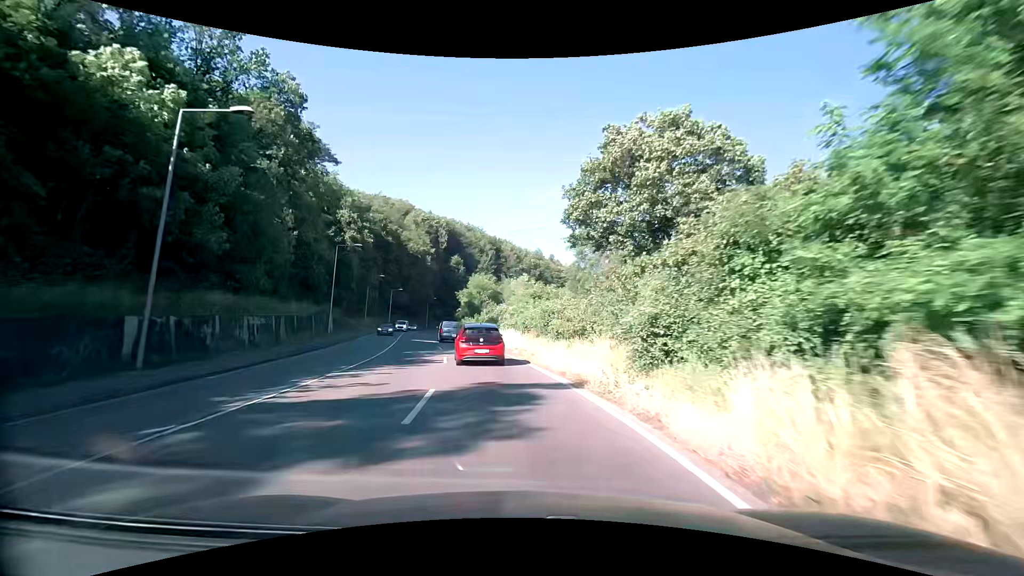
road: secondary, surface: asphalt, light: Day
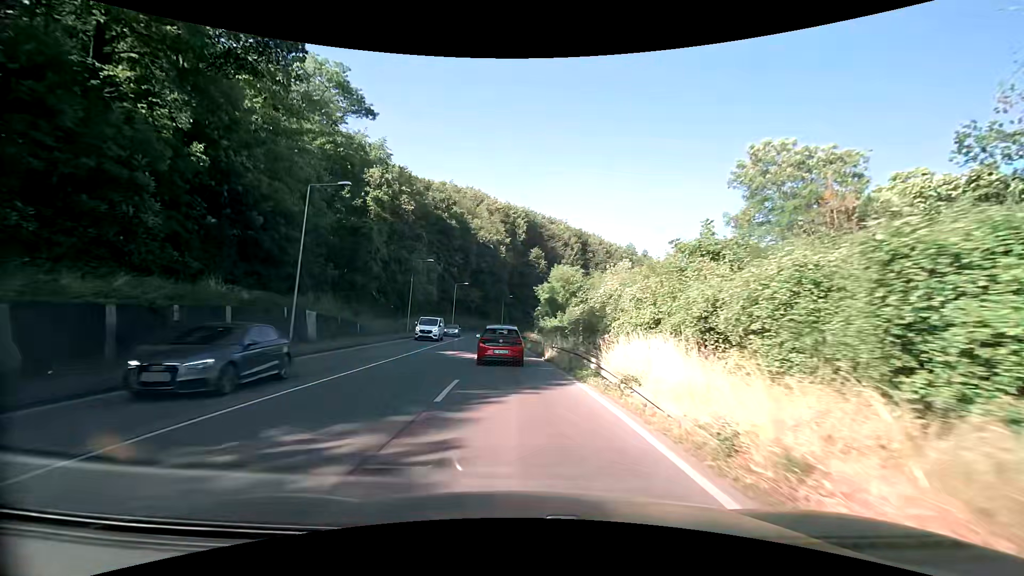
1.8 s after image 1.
(-1.6, +22.1) m; -9°
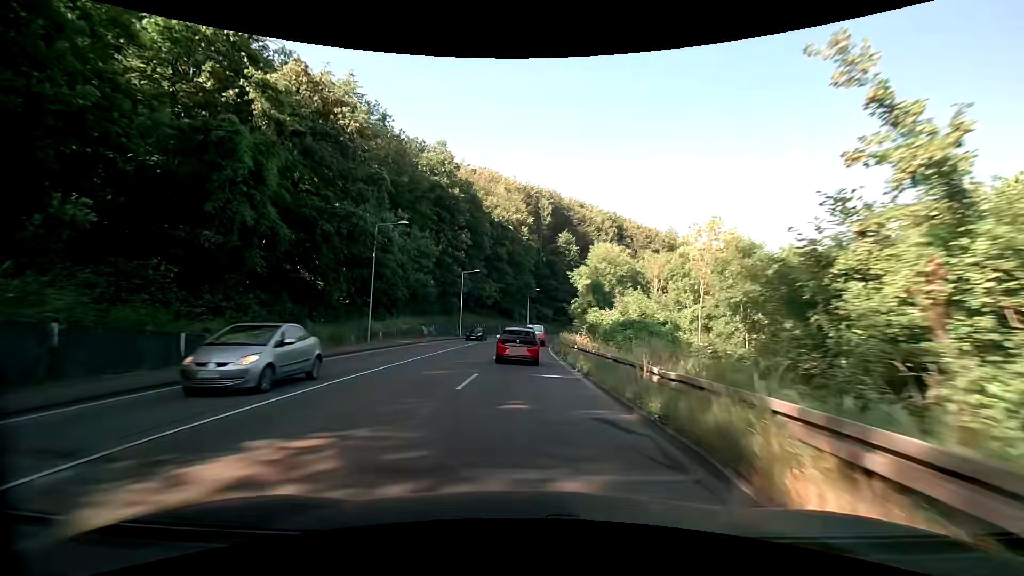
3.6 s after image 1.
(-0.6, +22.3) m; -3°
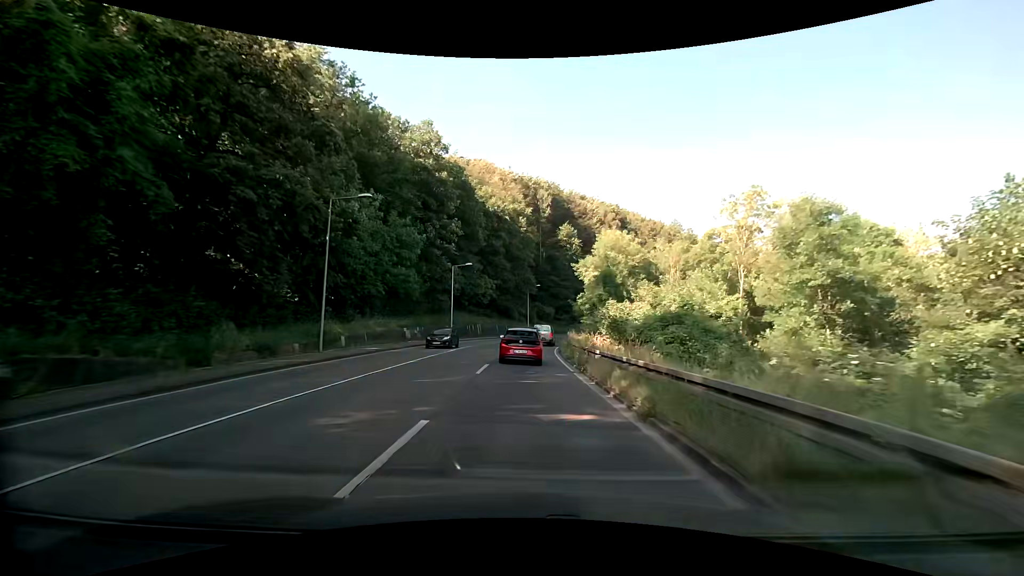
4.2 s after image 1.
(0.0, +7.8) m; 0°
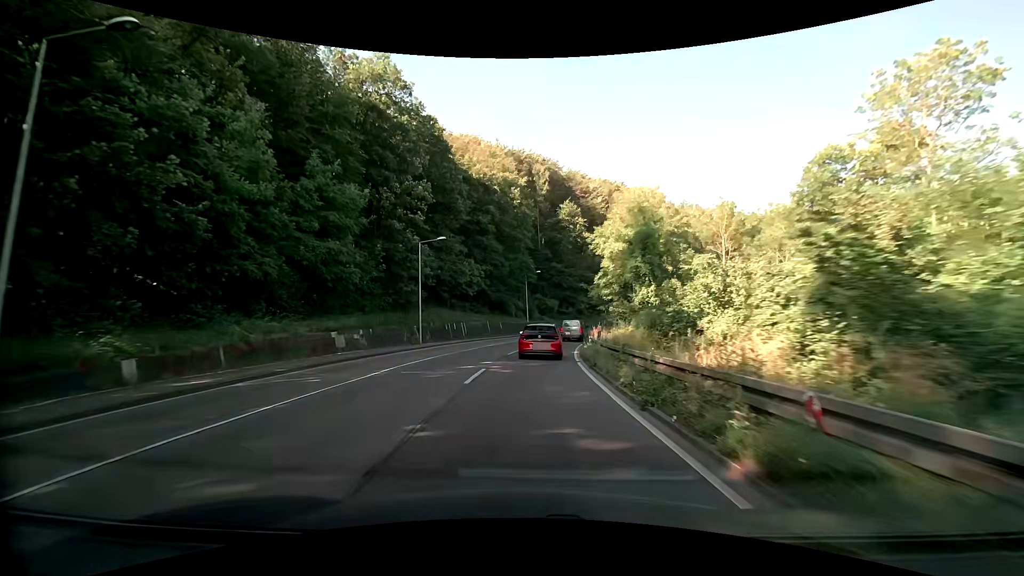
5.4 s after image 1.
(-0.1, +16.0) m; 0°
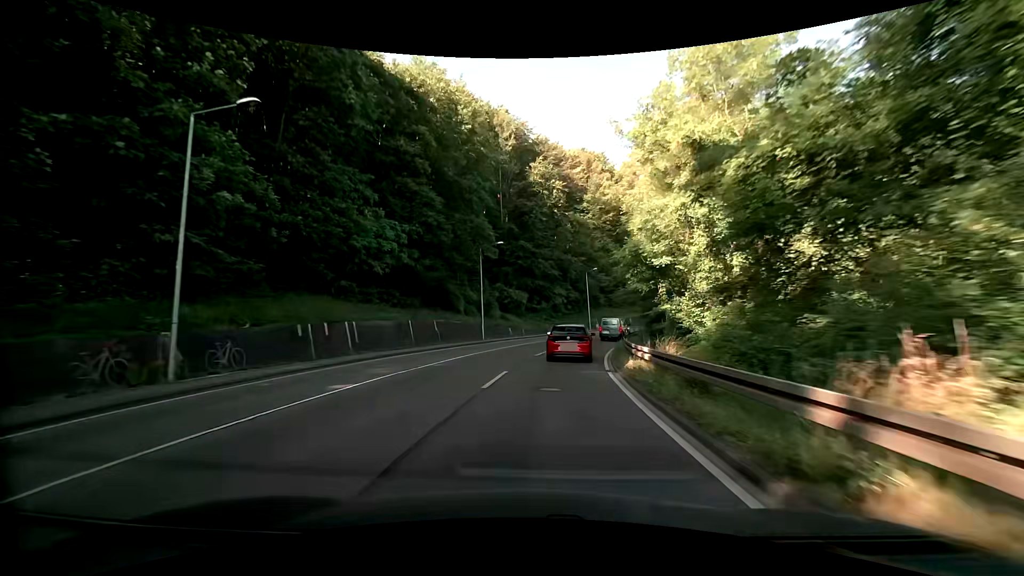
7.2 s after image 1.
(+0.4, +24.6) m; +4°
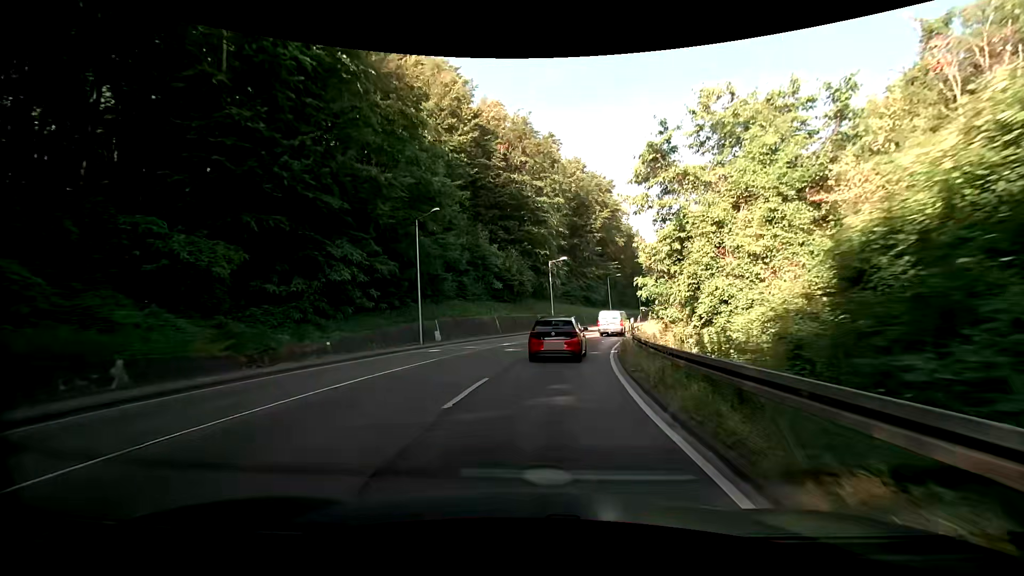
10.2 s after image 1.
(+5.2, +38.2) m; +18°
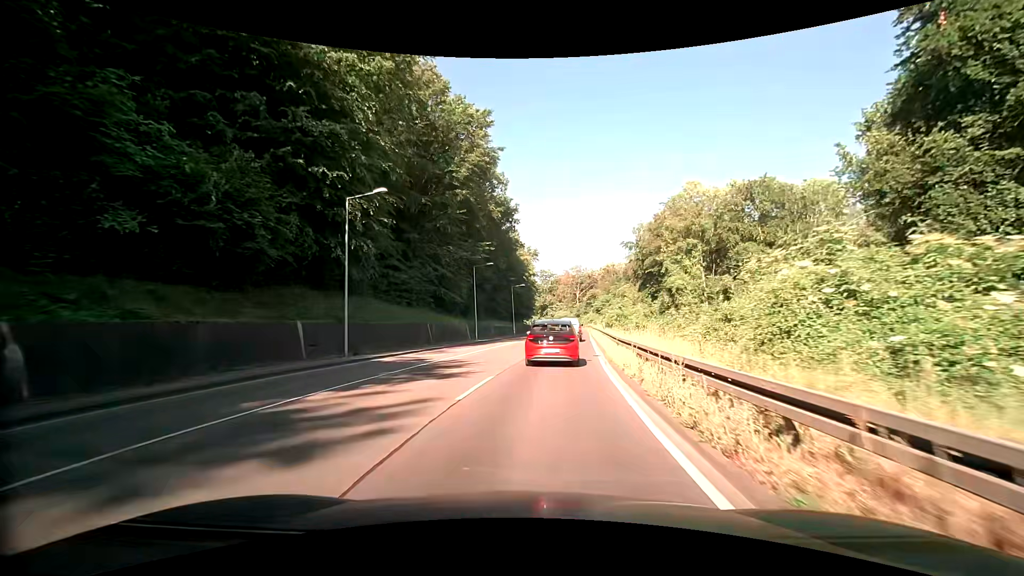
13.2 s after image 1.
(+4.5, +33.9) m; +15°
(0, +10) (+2, +20) (+3, +30) (+4, +40) (+5, +50) (+7, +60) (+8, +70) (+9, +79) (+10, +89) (+11, +99) m
